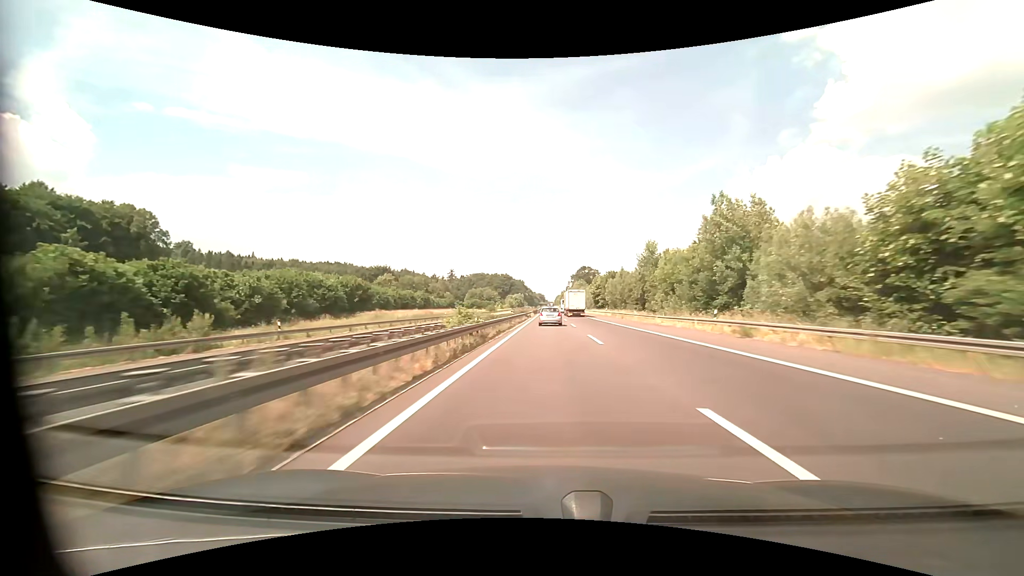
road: motorway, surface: asphalt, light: Day
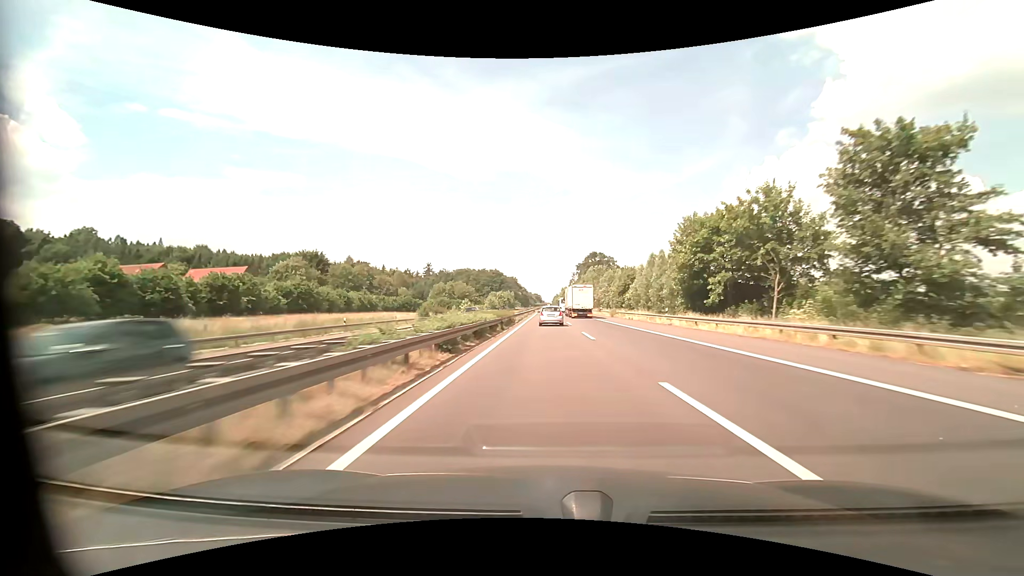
(+0.3, +89.0) m; 0°
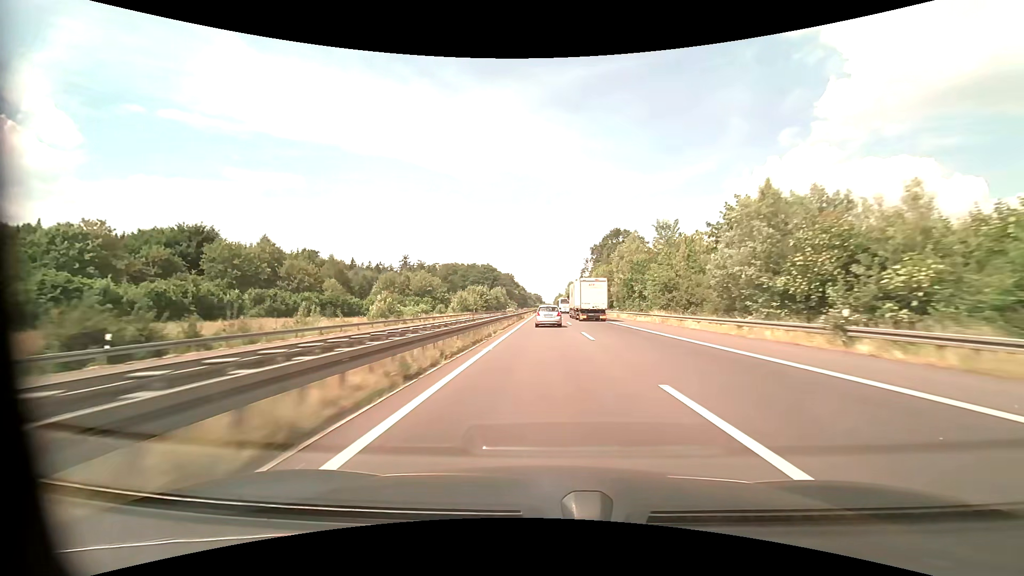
(0.0, +73.2) m; 0°
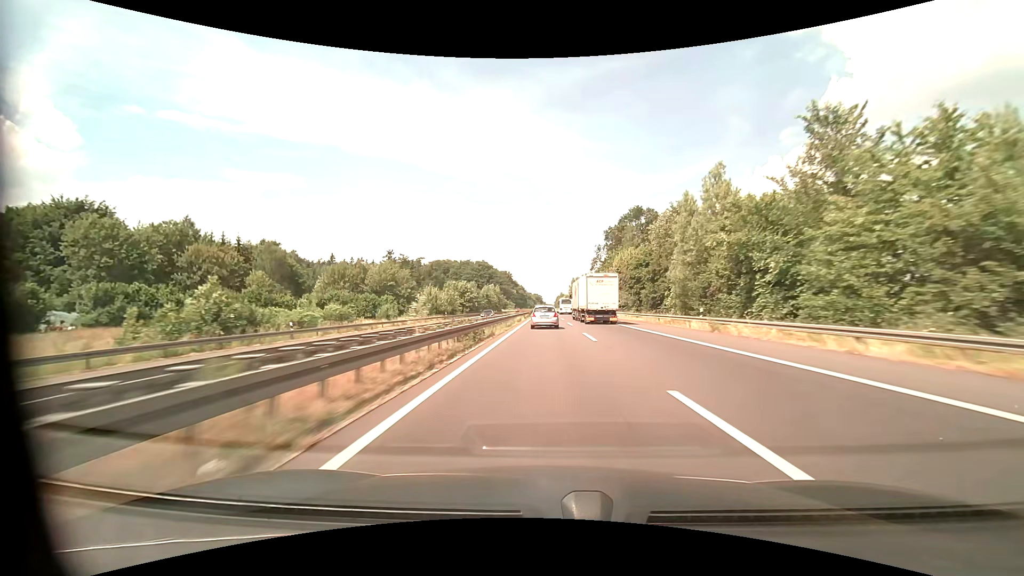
(0.0, +36.9) m; 0°
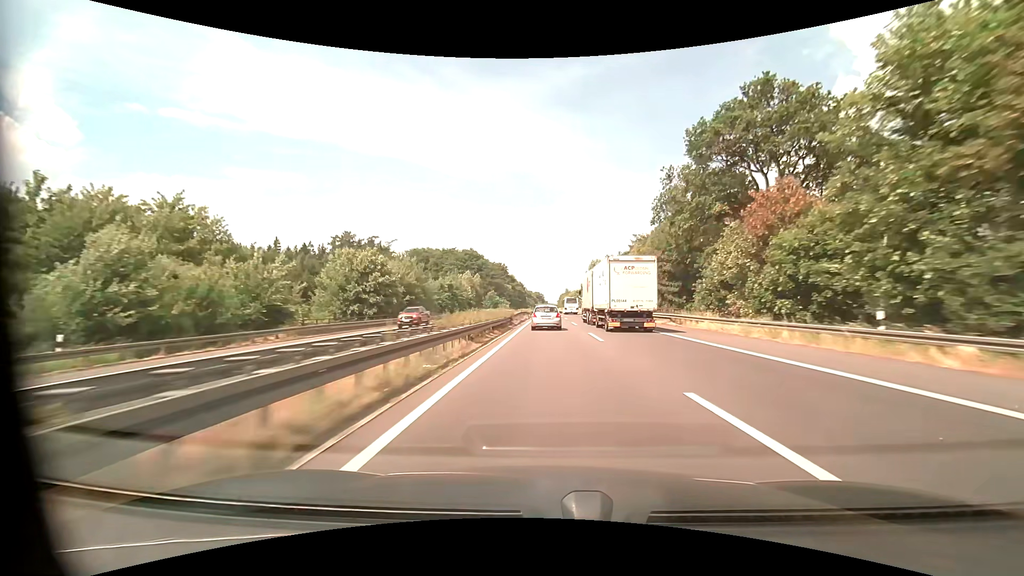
(-0.2, +72.7) m; 0°
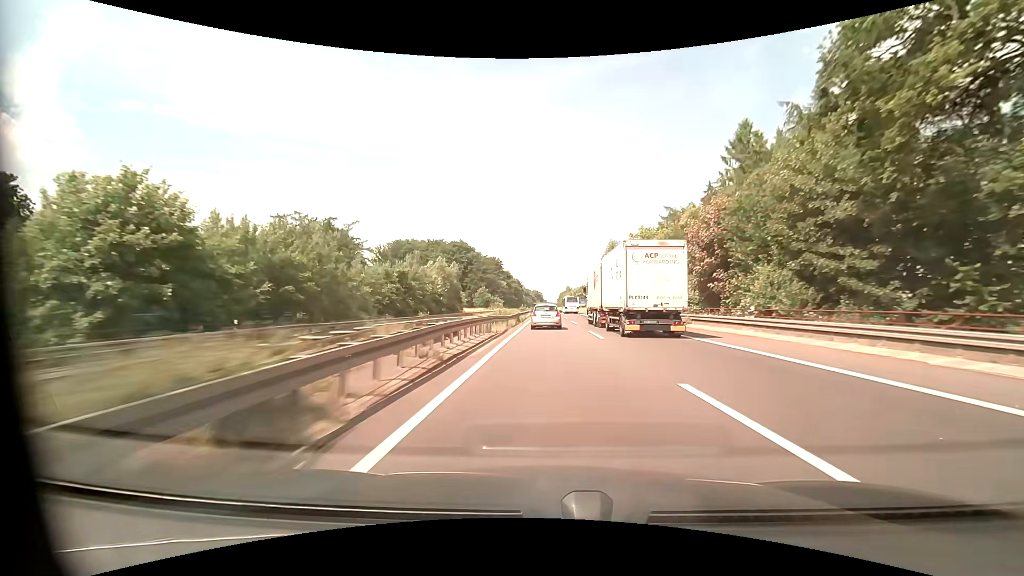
(0.0, +35.5) m; 0°
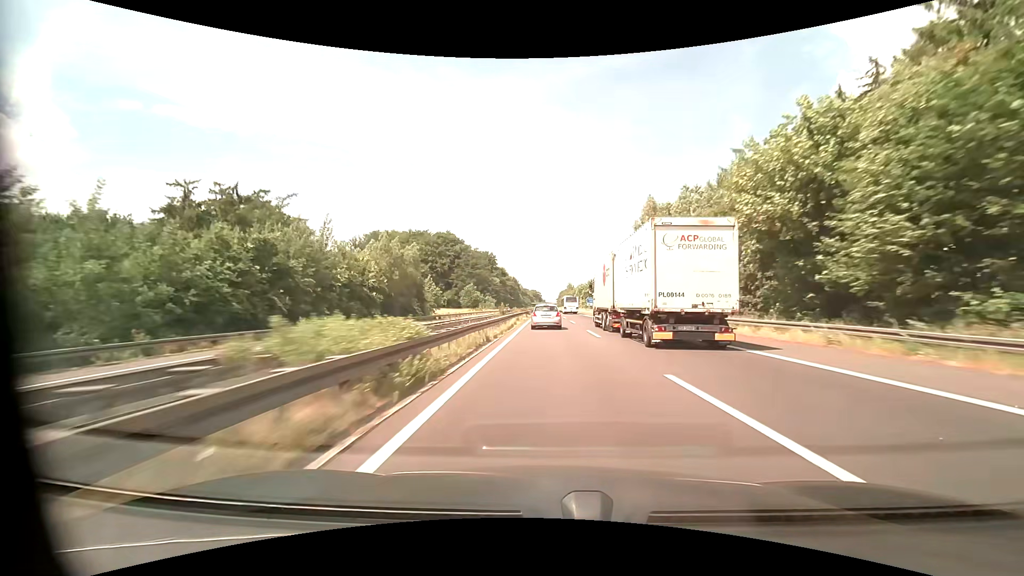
(+0.1, +35.2) m; 0°
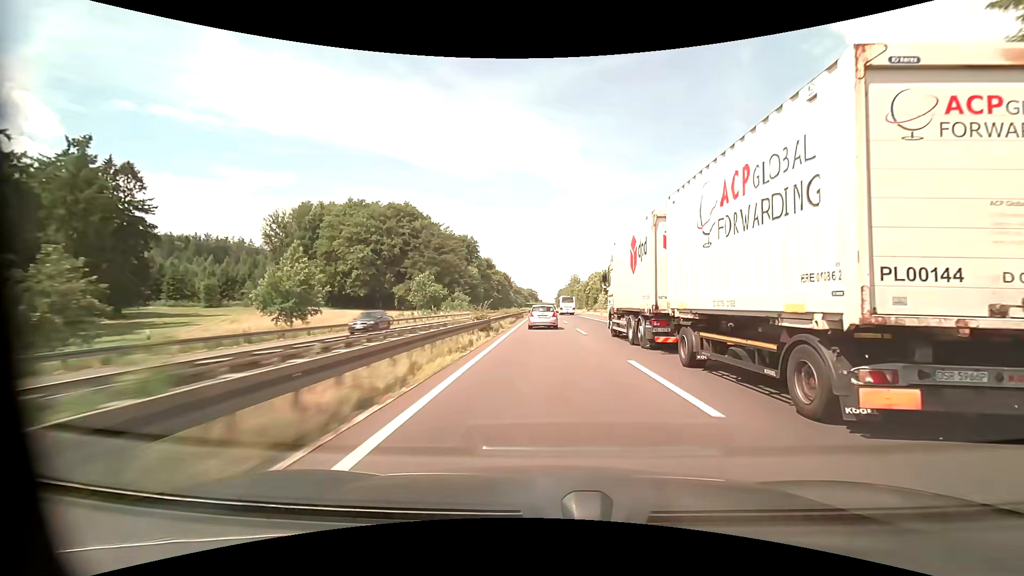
(+0.2, +70.0) m; 0°
(0, +10) (0, +20) (0, +30) (0, +40) (0, +50) (0, +60) (0, +70) (0, +80) (0, +90) (0, +100) m
